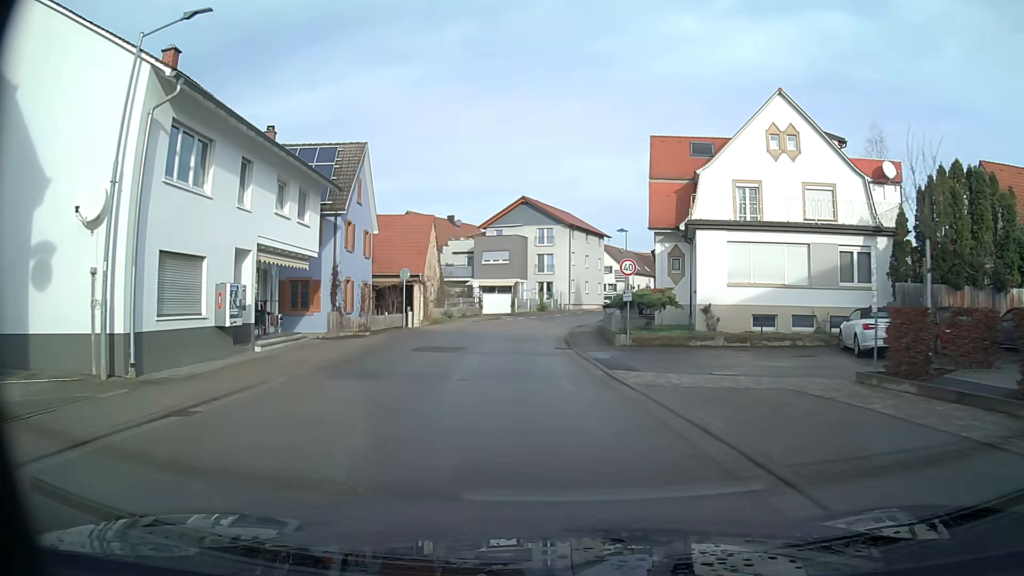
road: secondary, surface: asphalt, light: Day
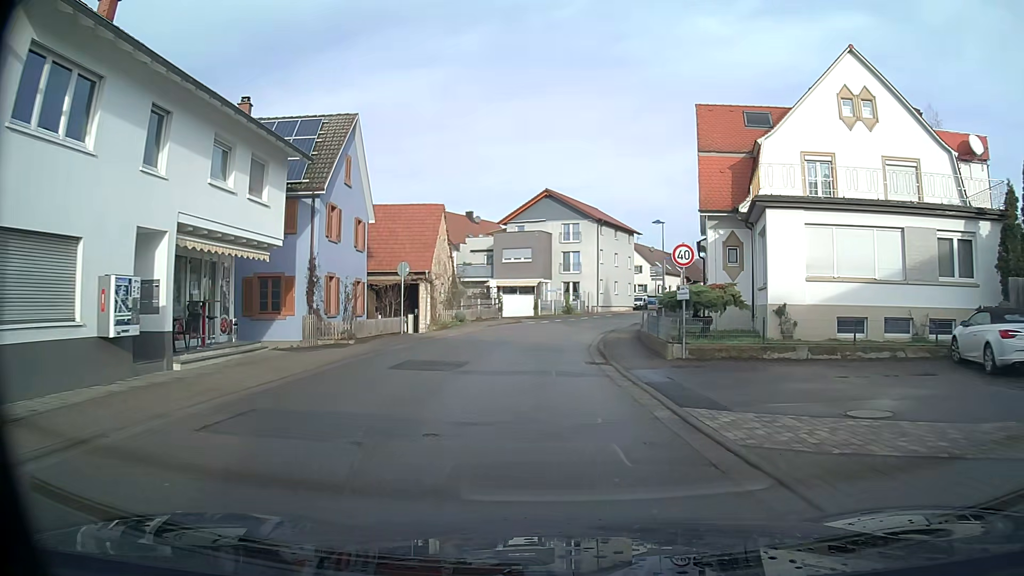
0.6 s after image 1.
(-0.1, +5.8) m; -2°
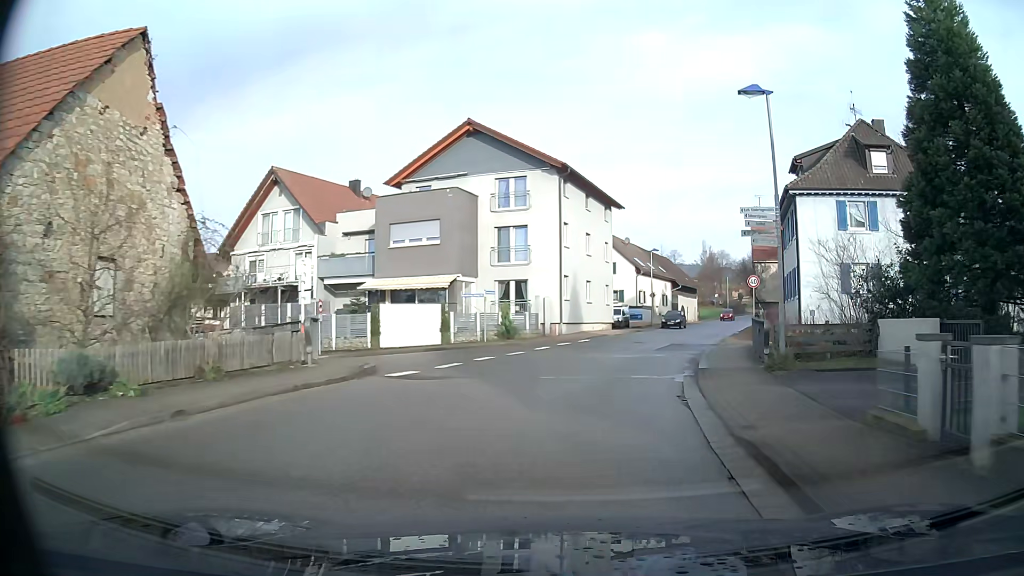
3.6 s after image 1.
(+0.9, +28.5) m; +7°
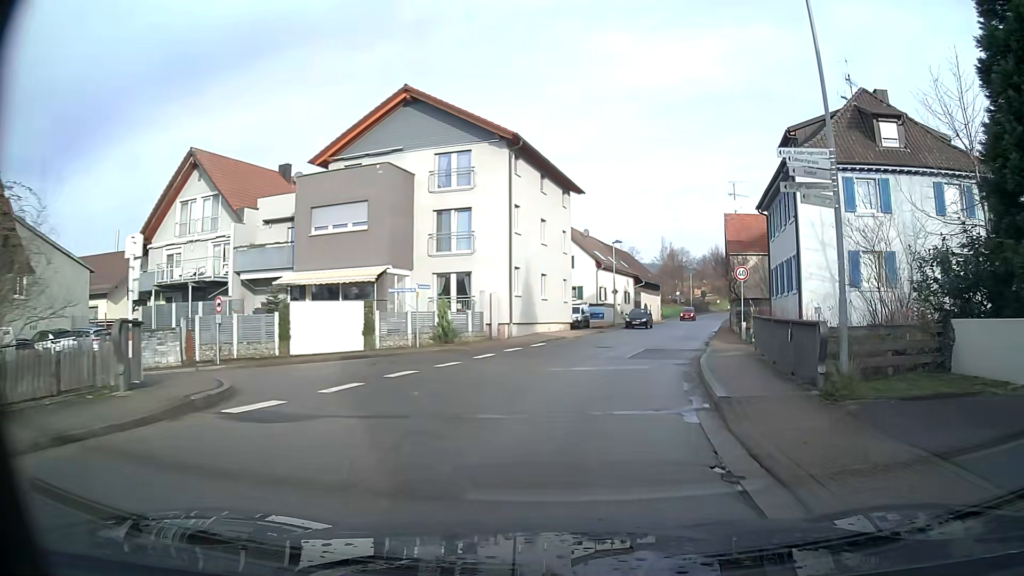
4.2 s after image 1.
(+0.2, +5.6) m; +3°
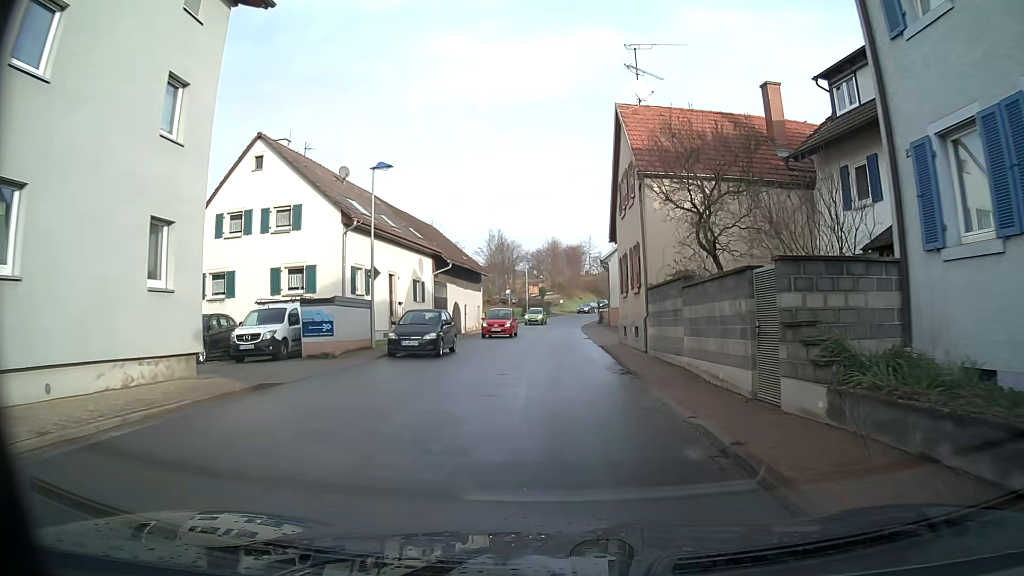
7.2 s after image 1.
(+4.4, +27.7) m; +13°
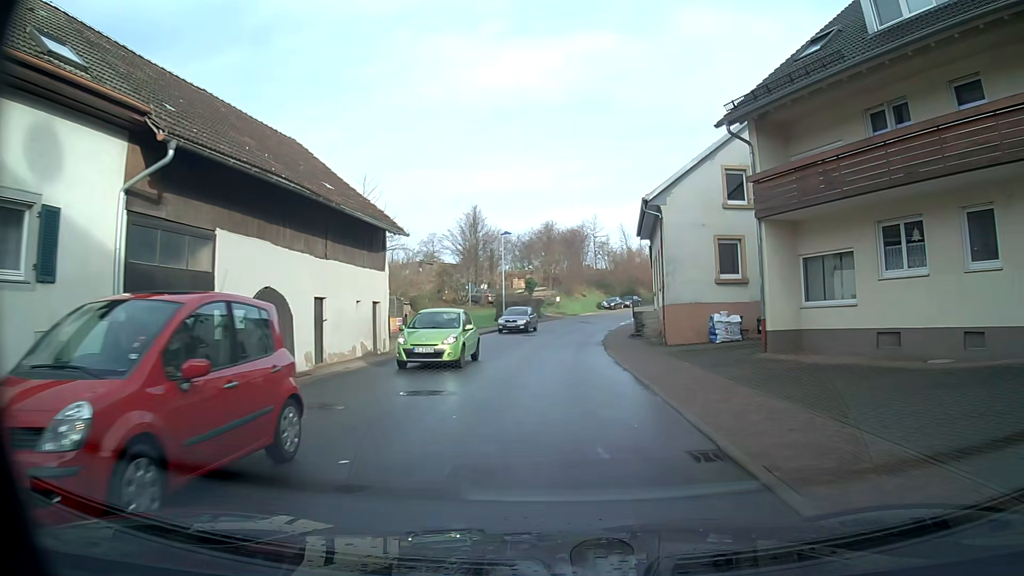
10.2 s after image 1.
(+0.2, +28.6) m; 0°
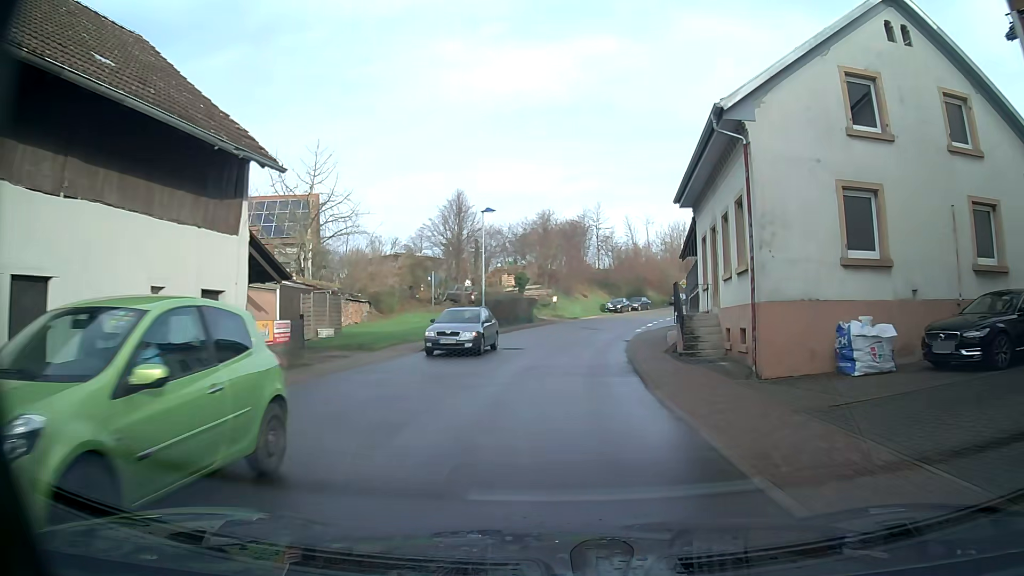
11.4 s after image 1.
(0.0, +11.5) m; +1°
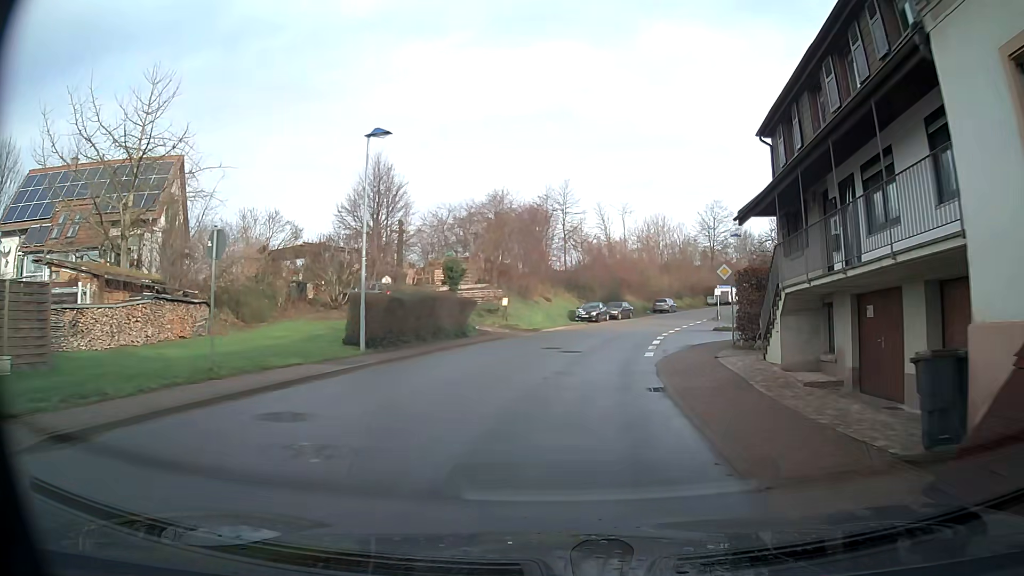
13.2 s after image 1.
(+0.5, +17.1) m; +4°
